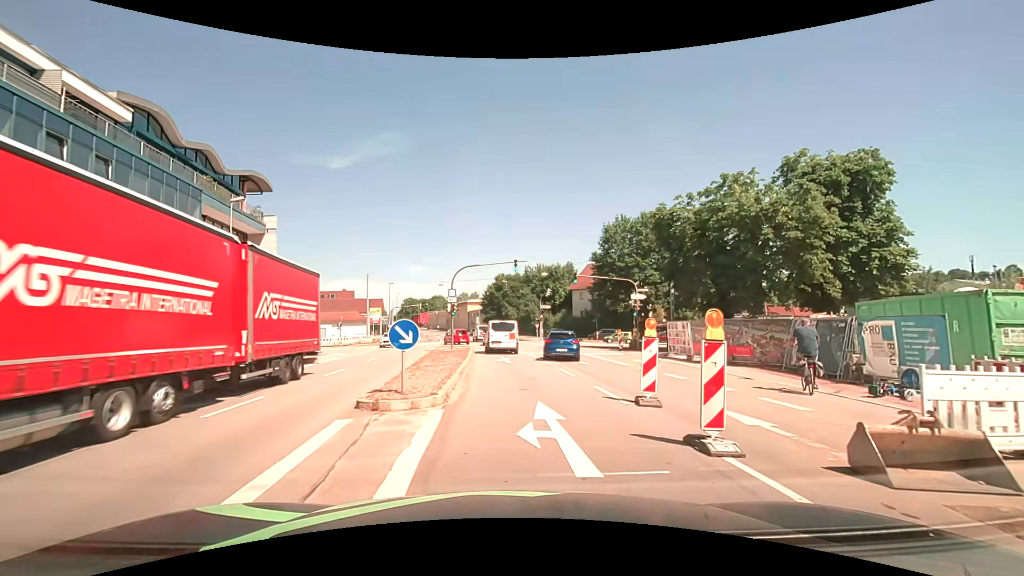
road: primary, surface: asphalt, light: Day
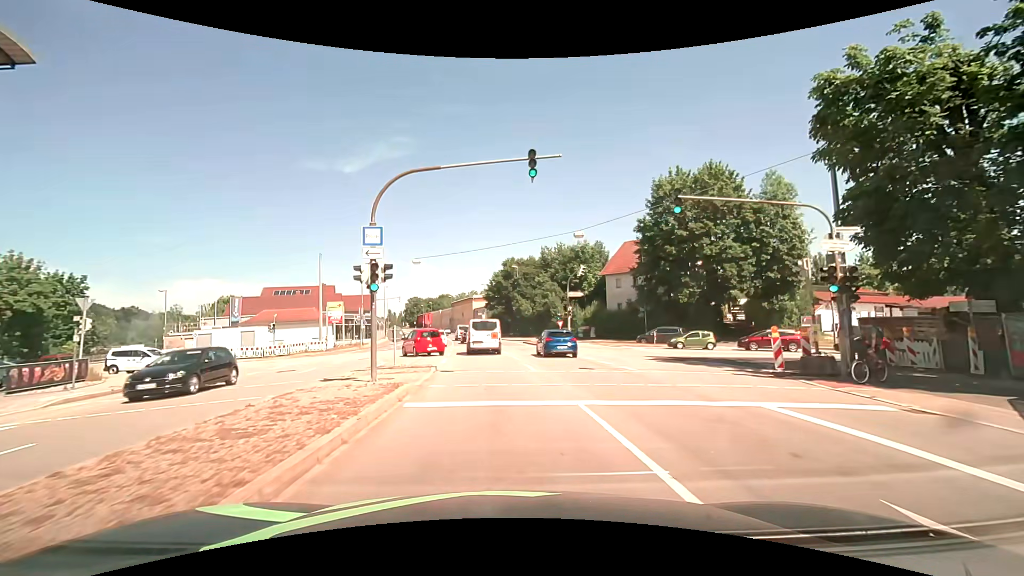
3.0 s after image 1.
(+0.2, +22.6) m; -1°
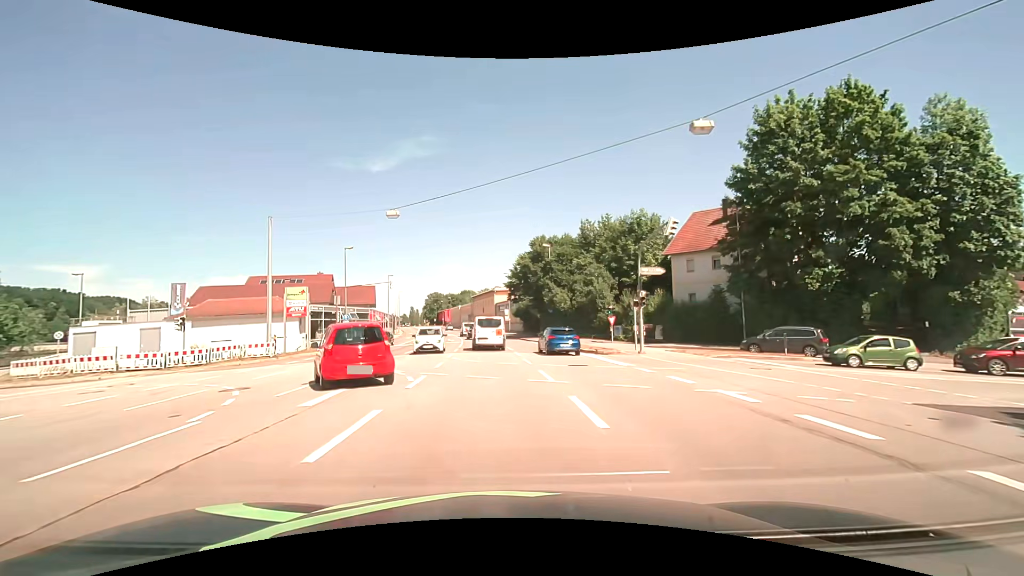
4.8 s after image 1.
(-0.5, +16.8) m; -3°
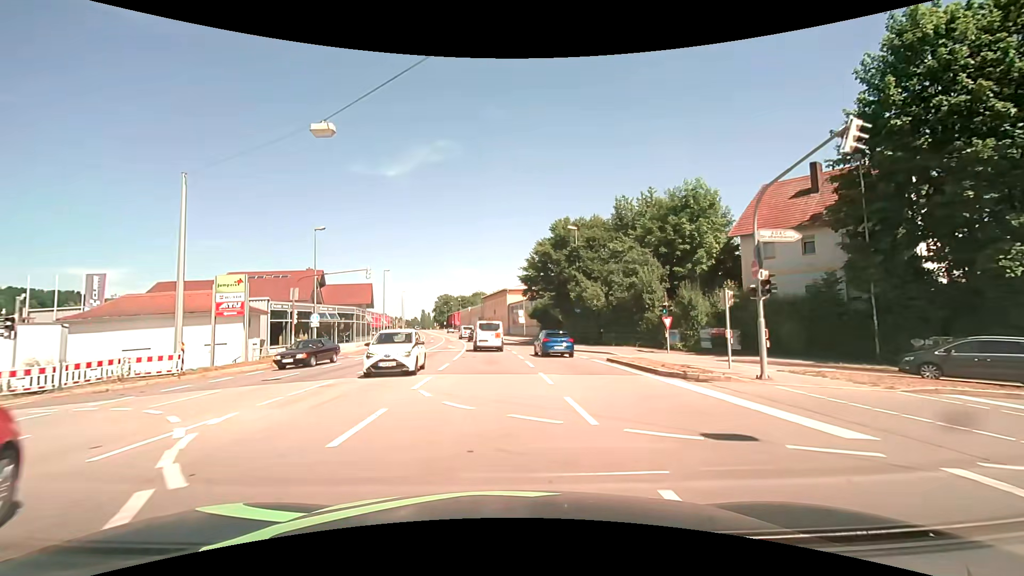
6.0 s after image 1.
(-0.2, +11.7) m; -1°
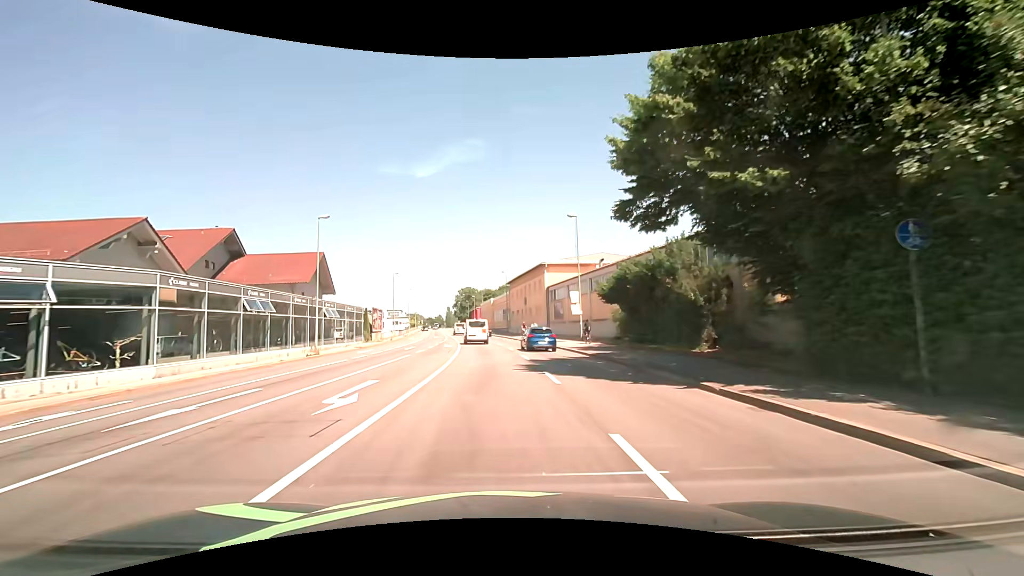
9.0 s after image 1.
(-1.0, +33.9) m; -3°
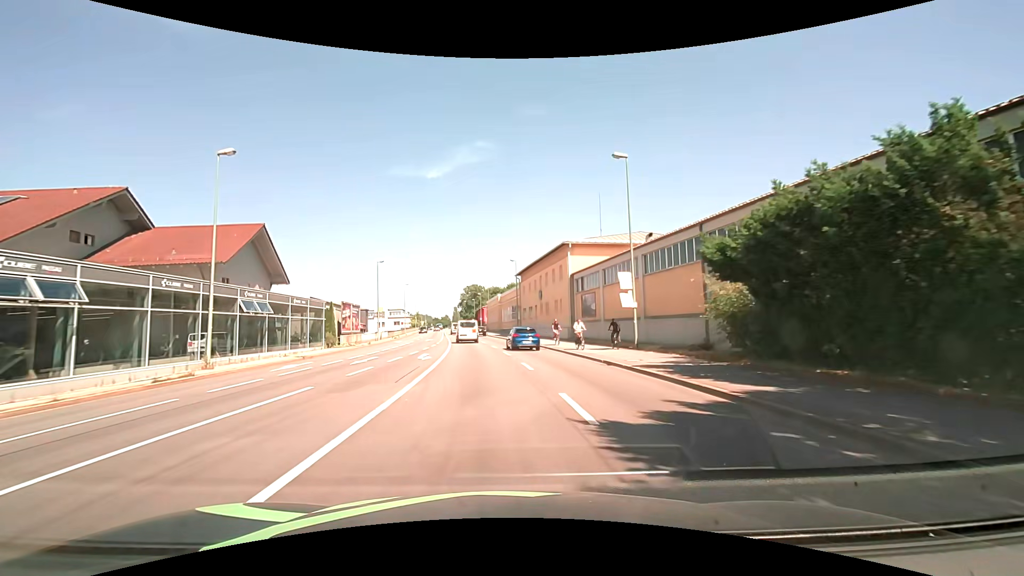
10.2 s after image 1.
(-0.2, +14.4) m; -1°
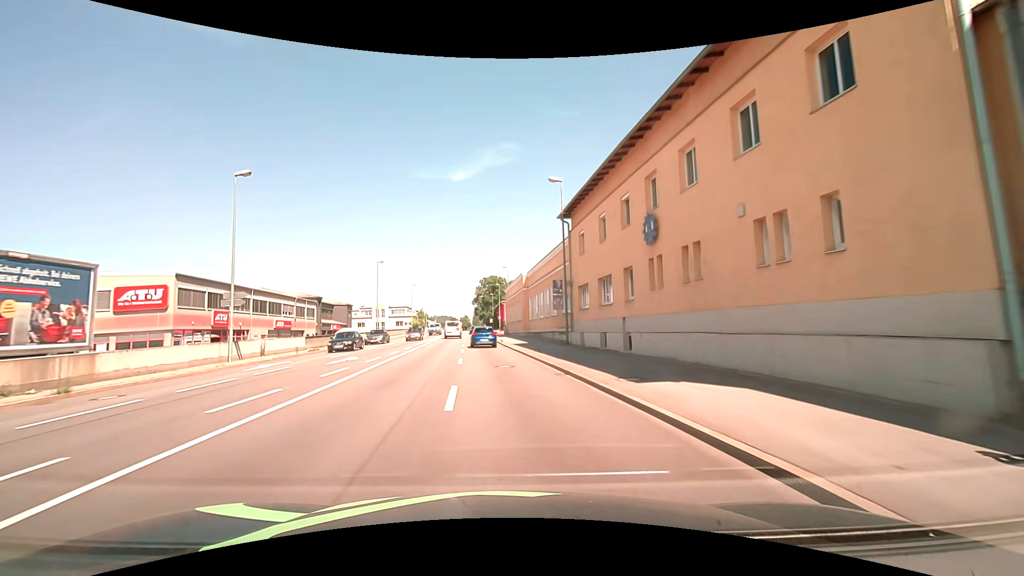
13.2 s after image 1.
(-0.5, +37.0) m; -3°
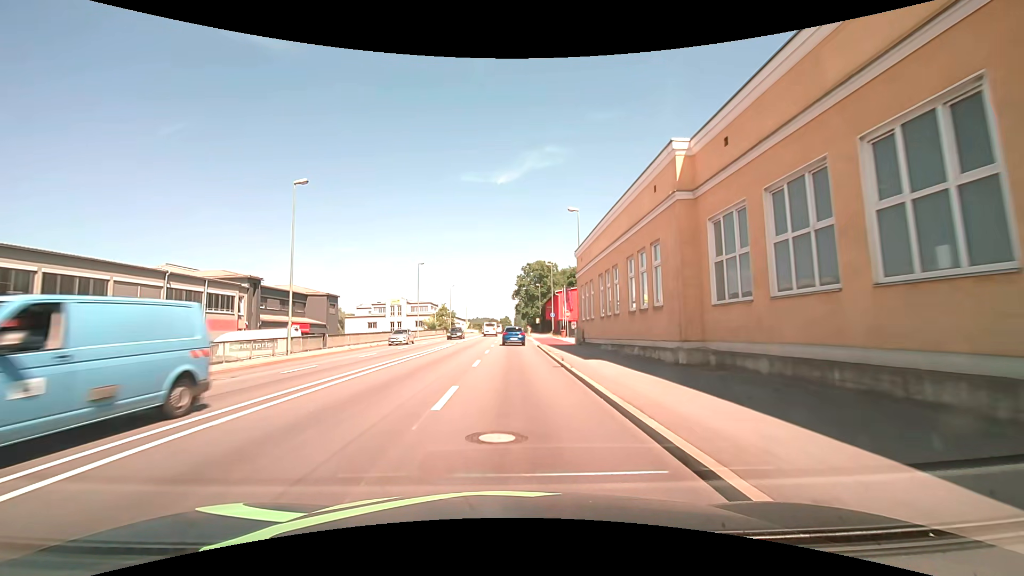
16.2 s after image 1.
(-2.1, +37.5) m; -5°
(0, +10) (0, +20) (0, +30) (0, +40) (0, +50) (0, +60) (0, +70) (0, +80) (0, +90) (0, +100) m
